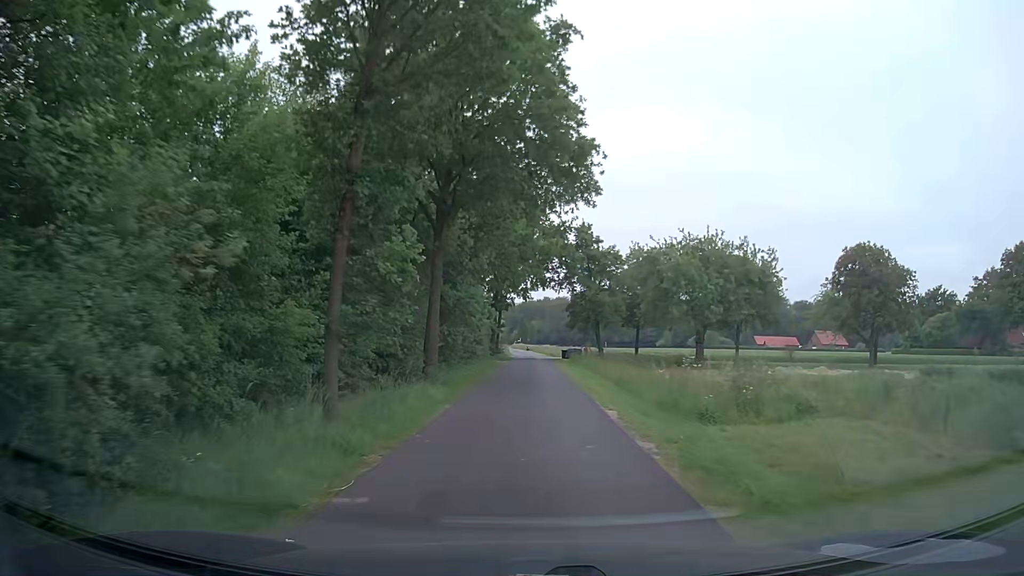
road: unclassified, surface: asphalt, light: Day
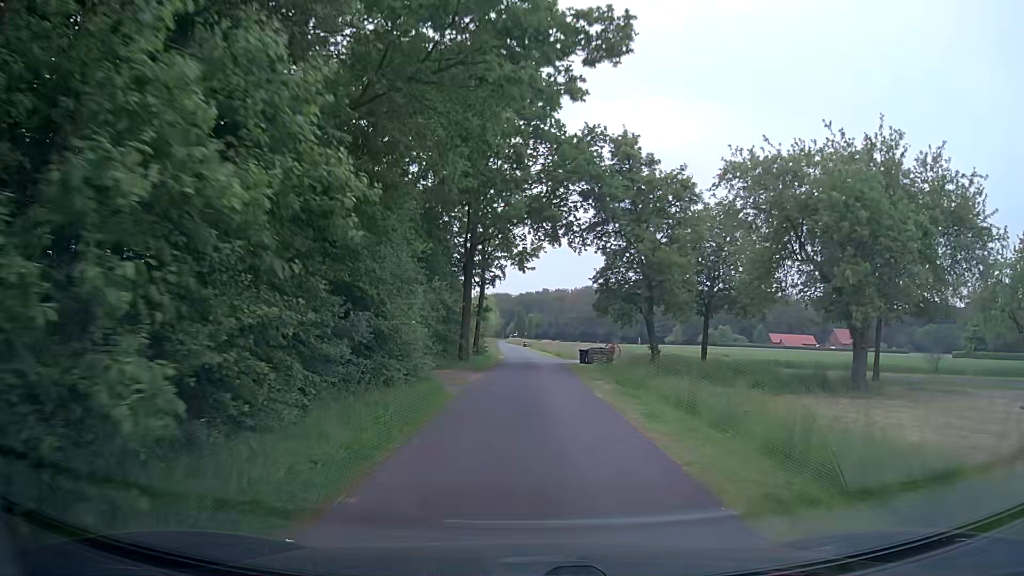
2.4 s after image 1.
(0.0, +24.6) m; 0°
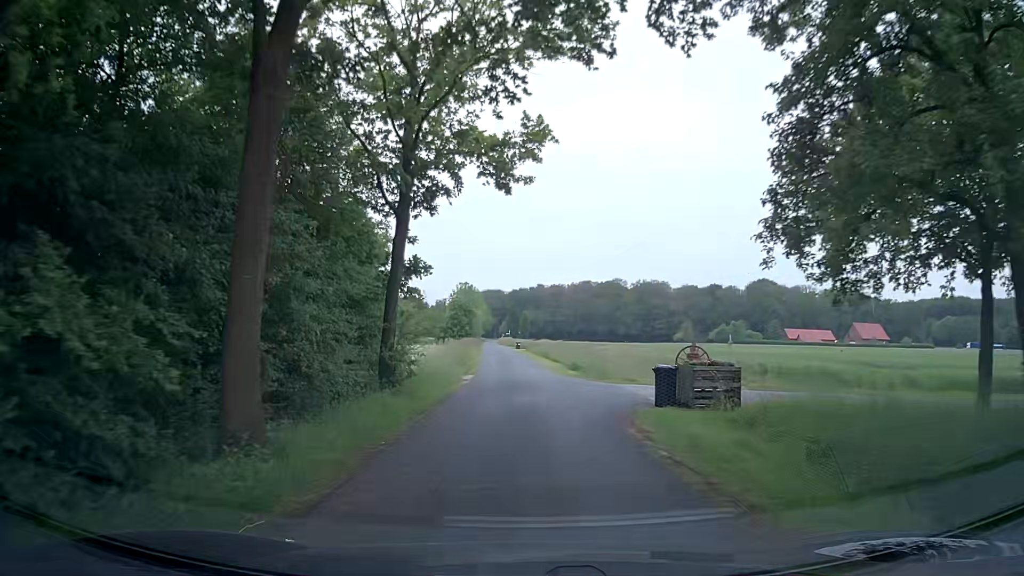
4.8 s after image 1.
(+0.1, +25.5) m; 0°
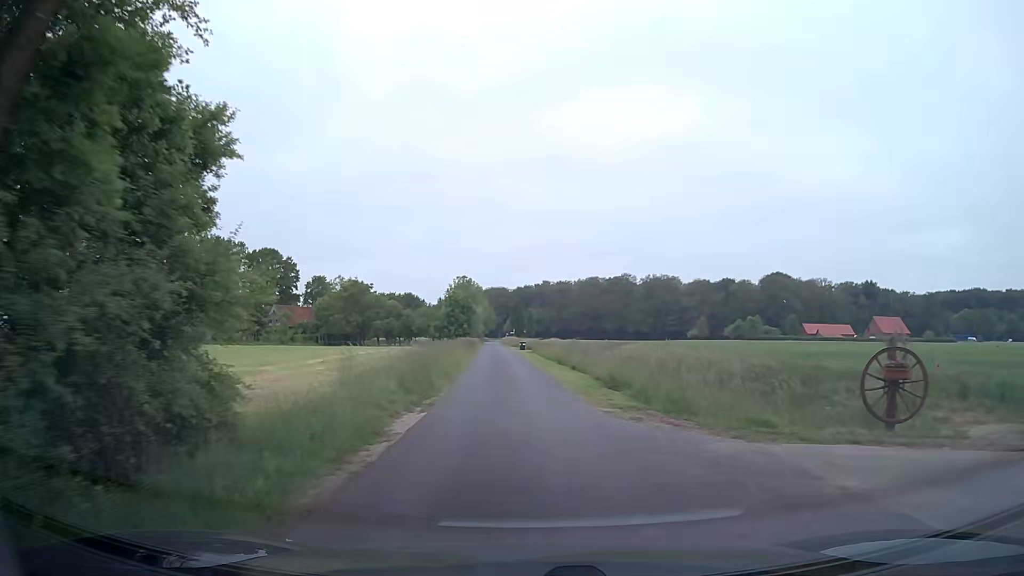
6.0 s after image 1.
(+0.2, +13.7) m; 0°
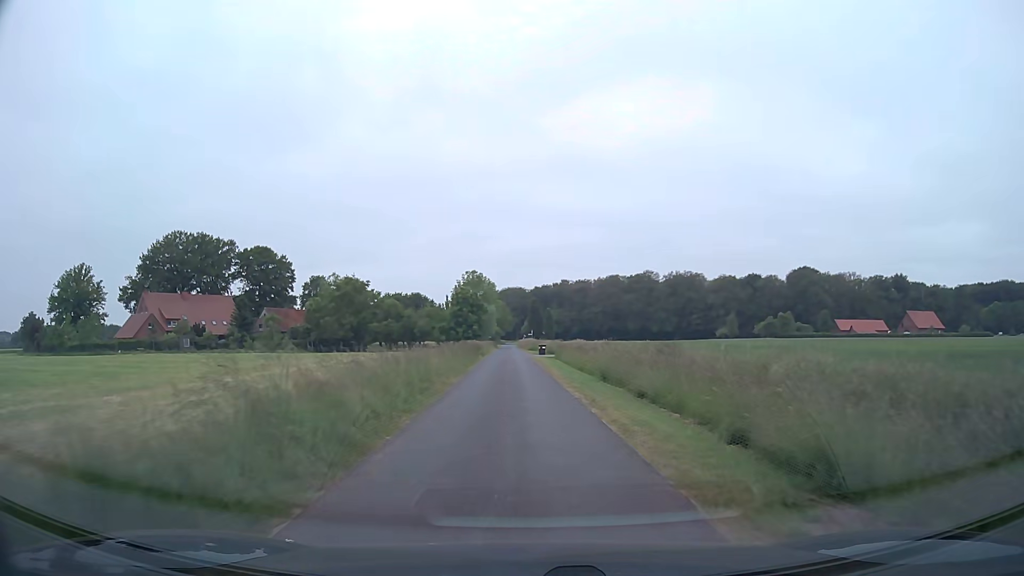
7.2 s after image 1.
(0.0, +14.4) m; -1°
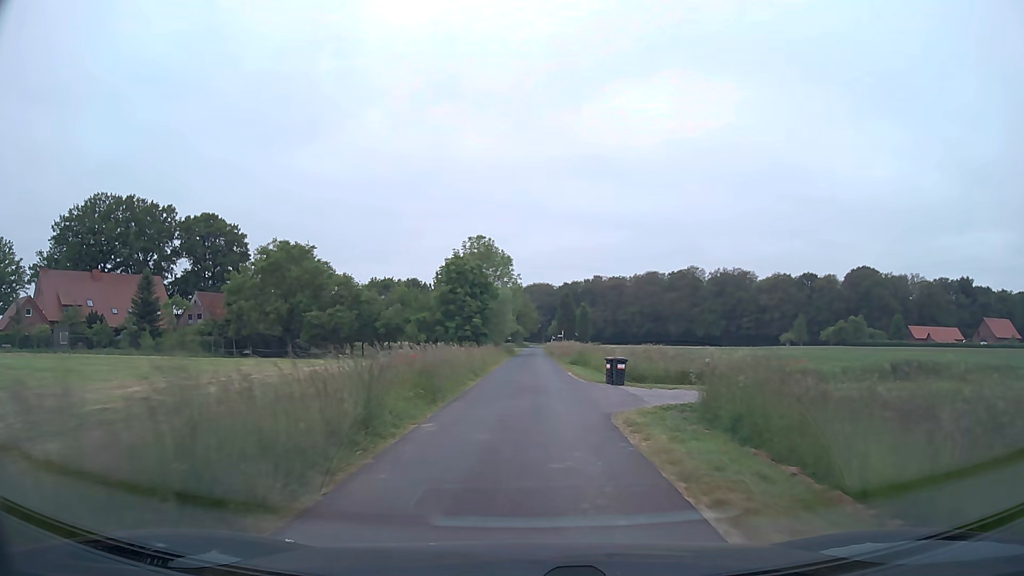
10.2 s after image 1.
(-0.9, +37.2) m; -2°
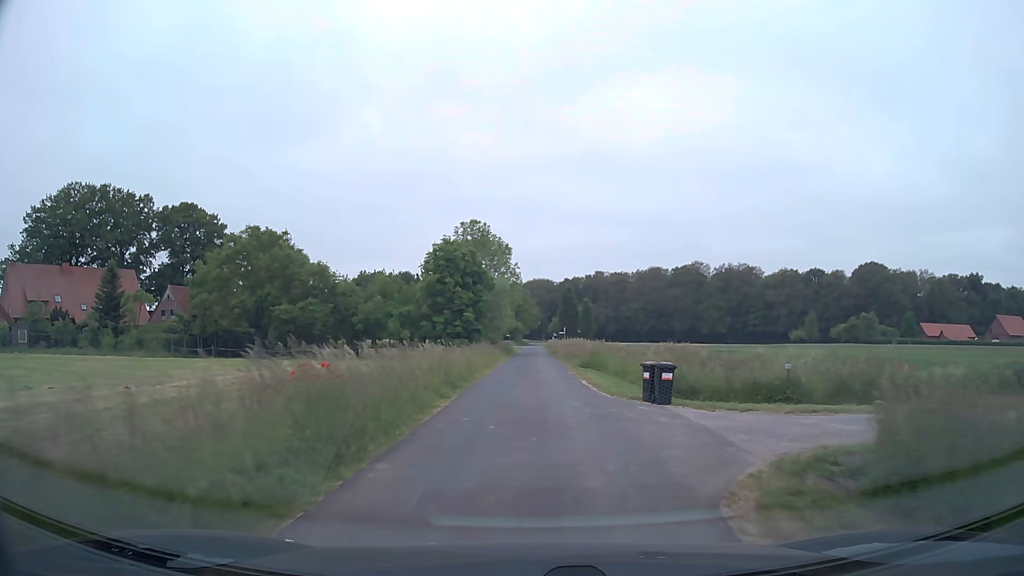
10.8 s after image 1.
(0.0, +7.6) m; 0°
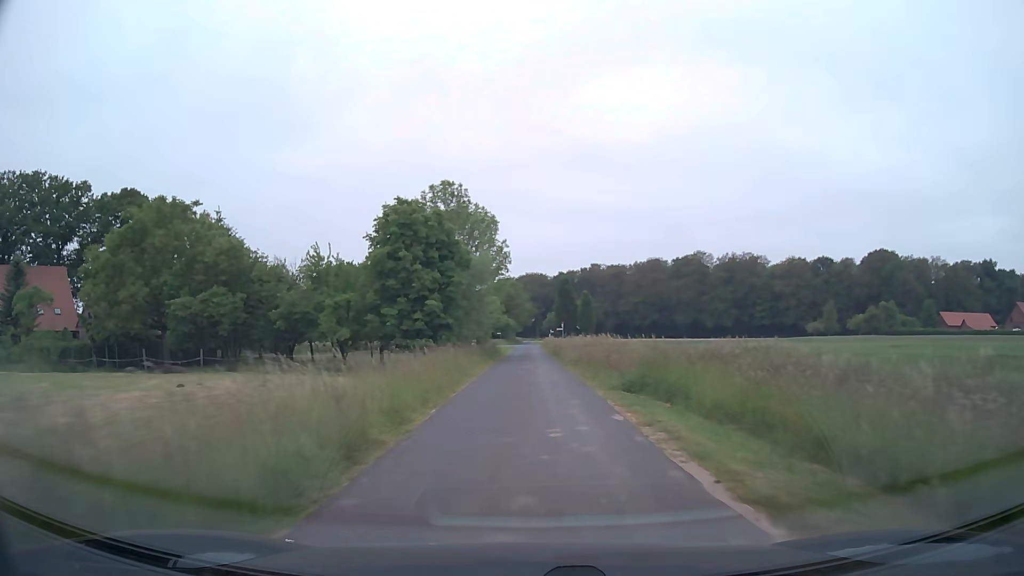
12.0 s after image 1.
(+0.1, +15.2) m; +1°
(0, +10) (0, +20) (0, +30) (0, +40) (0, +50) (0, +60) (0, +70) (0, +80) (0, +90) (0, +100) m
